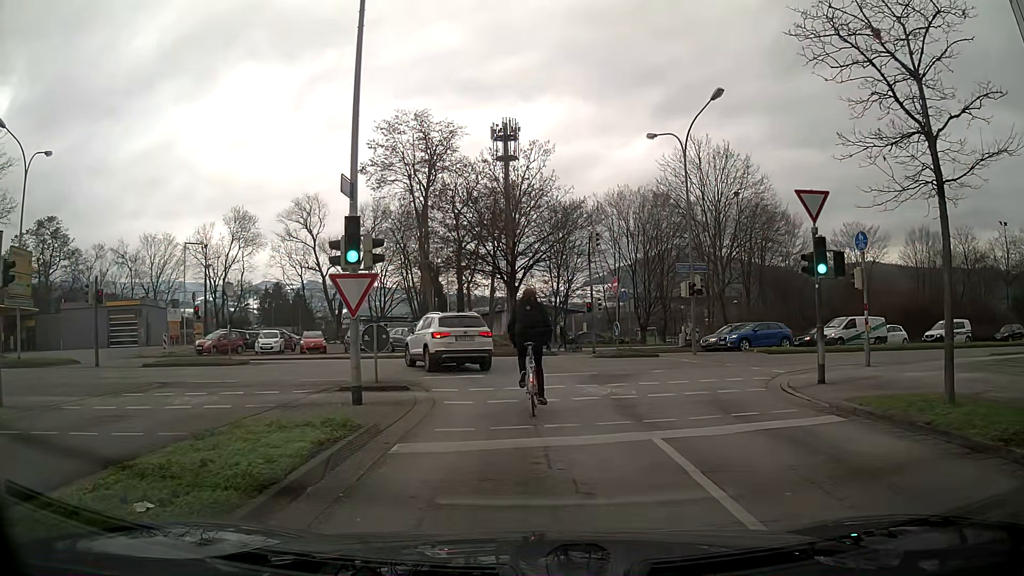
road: unclassified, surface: asphalt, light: Day
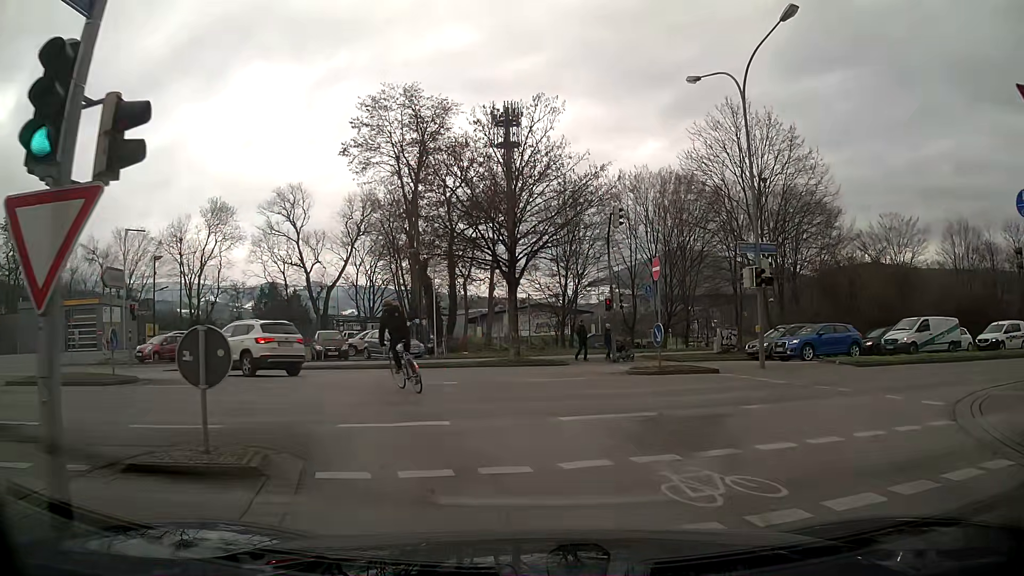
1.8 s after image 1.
(-0.1, +8.0) m; -1°
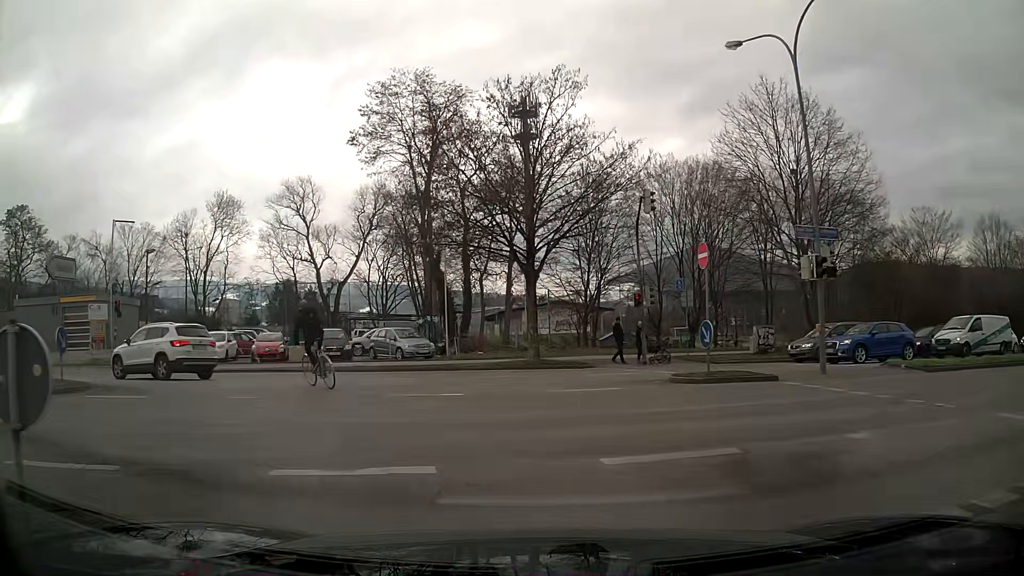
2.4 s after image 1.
(0.0, +3.1) m; -2°
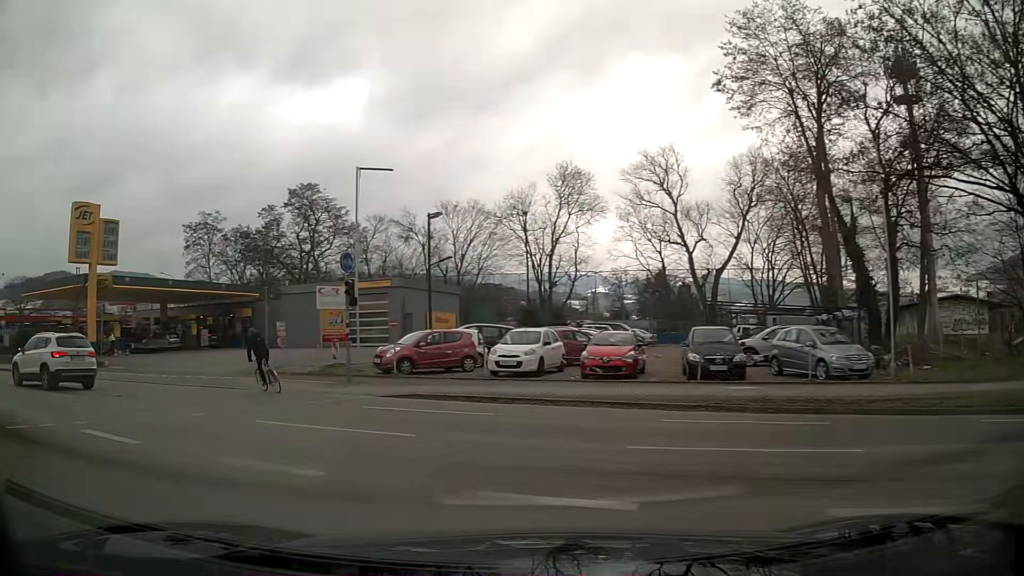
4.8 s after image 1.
(-2.8, +12.3) m; -31°
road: primary_link
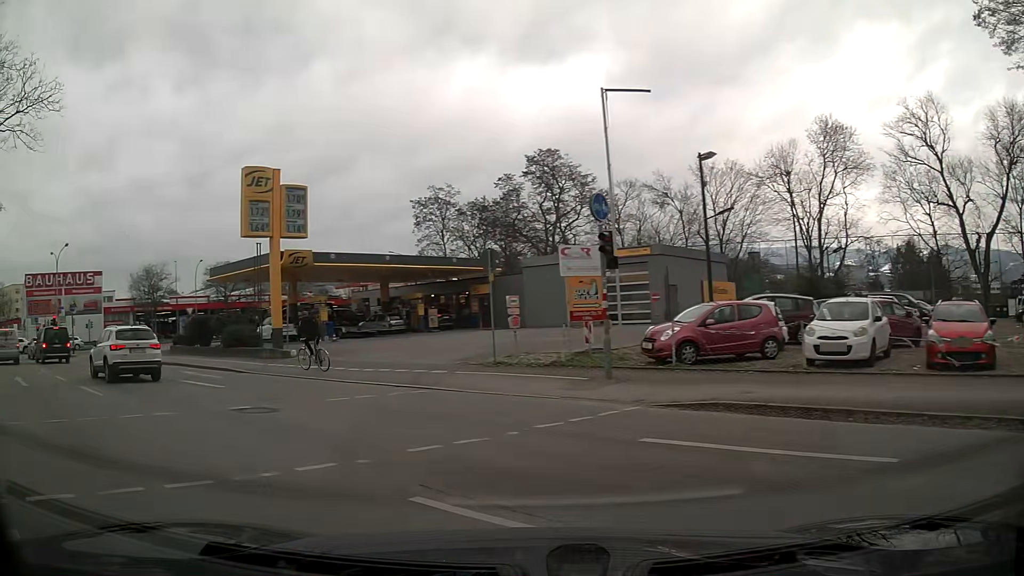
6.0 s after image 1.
(-1.1, +6.2) m; -21°
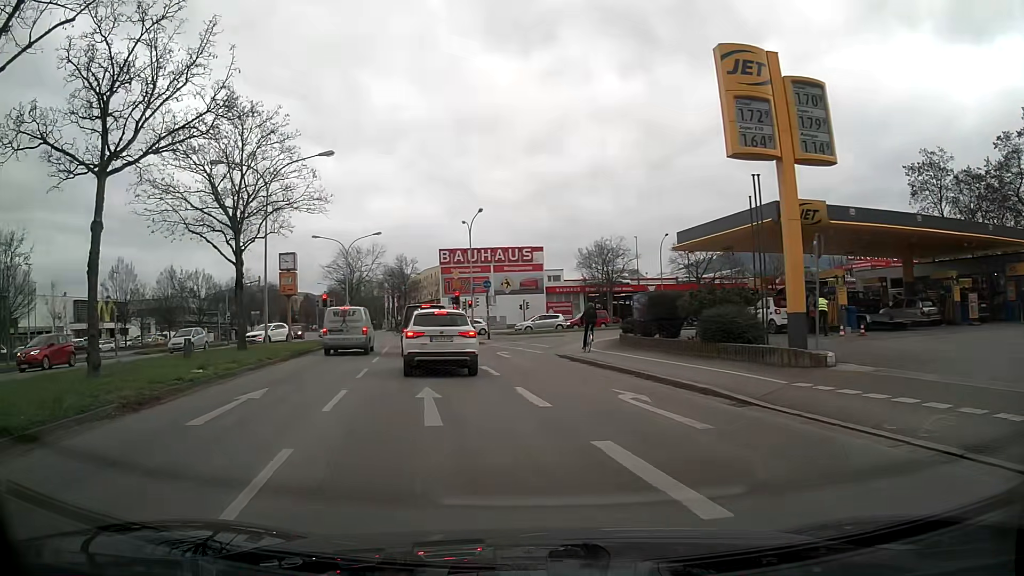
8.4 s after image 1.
(-4.7, +11.3) m; -40°
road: primary
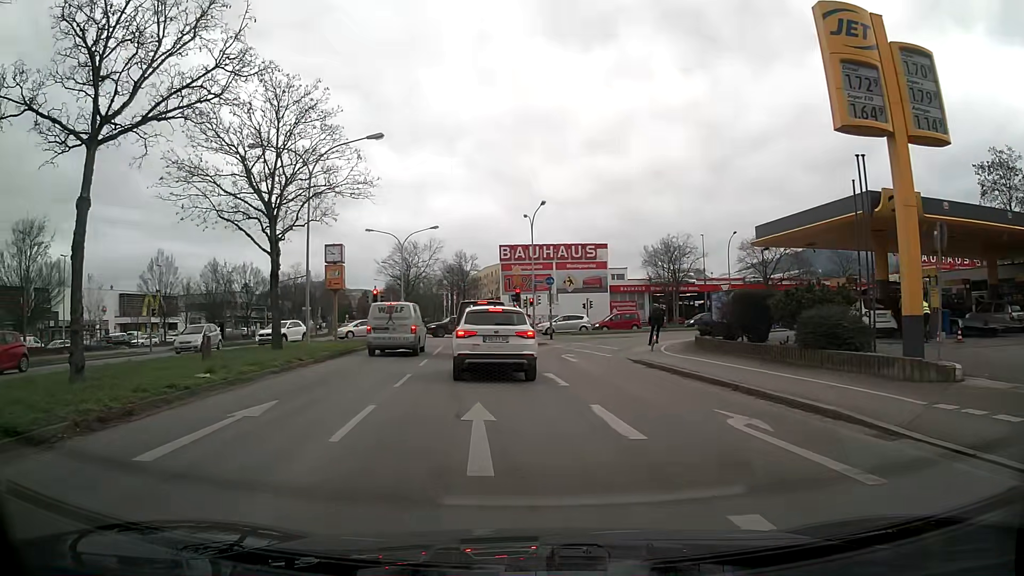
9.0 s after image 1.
(-0.2, +2.8) m; -6°
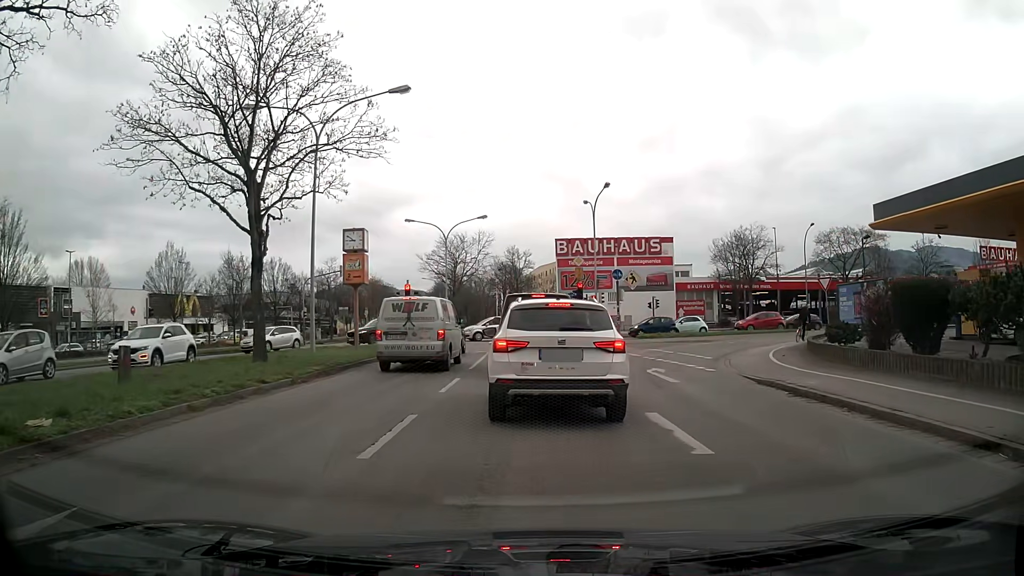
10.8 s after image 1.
(-0.4, +6.7) m; -5°
(0, +10) (0, +20) (0, +30) (0, +40) (0, +50) (-1, +60) (-1, +70) (-2, +80) (-3, +90) (-4, +100) m
